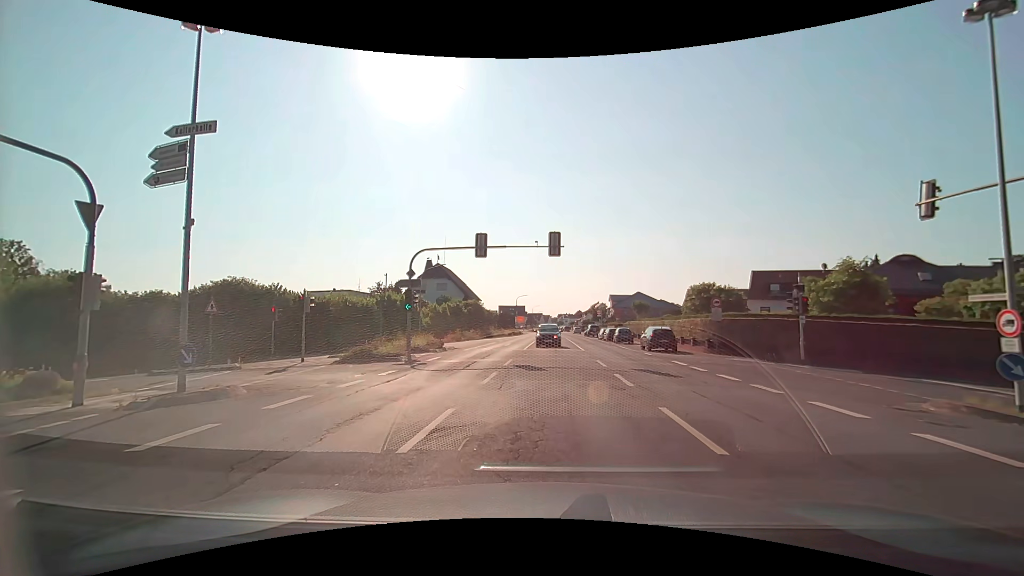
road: primary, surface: asphalt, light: Day
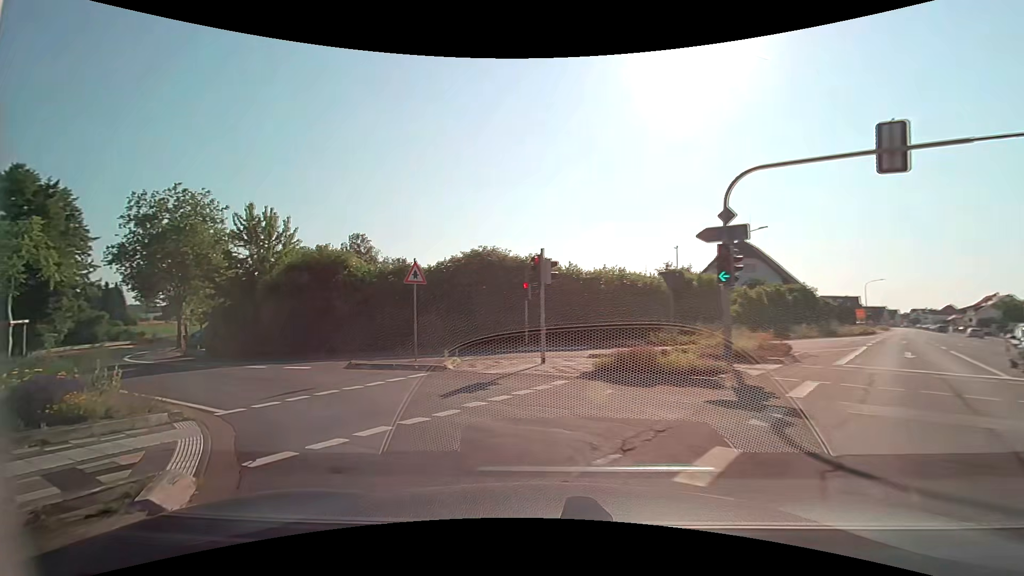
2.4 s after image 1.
(-2.7, +11.9) m; -31°
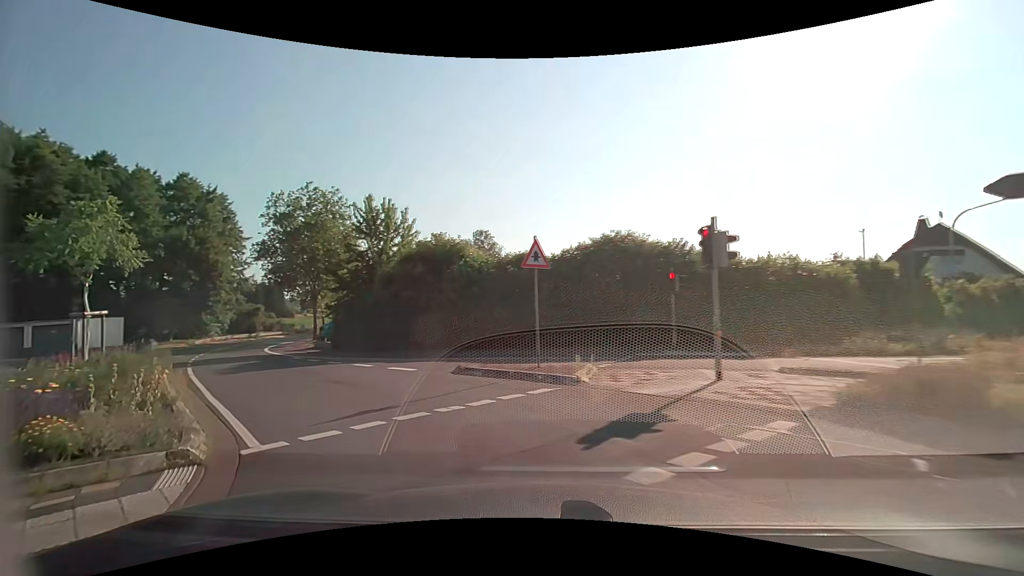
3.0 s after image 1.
(-0.5, +3.9) m; -12°
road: secondary
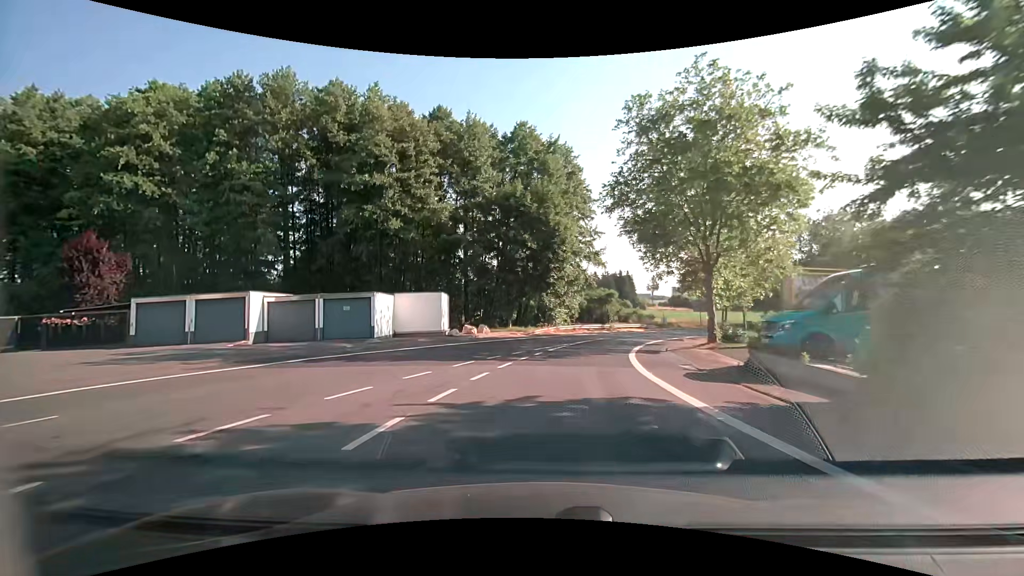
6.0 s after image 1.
(-12.4, +21.0) m; -40°
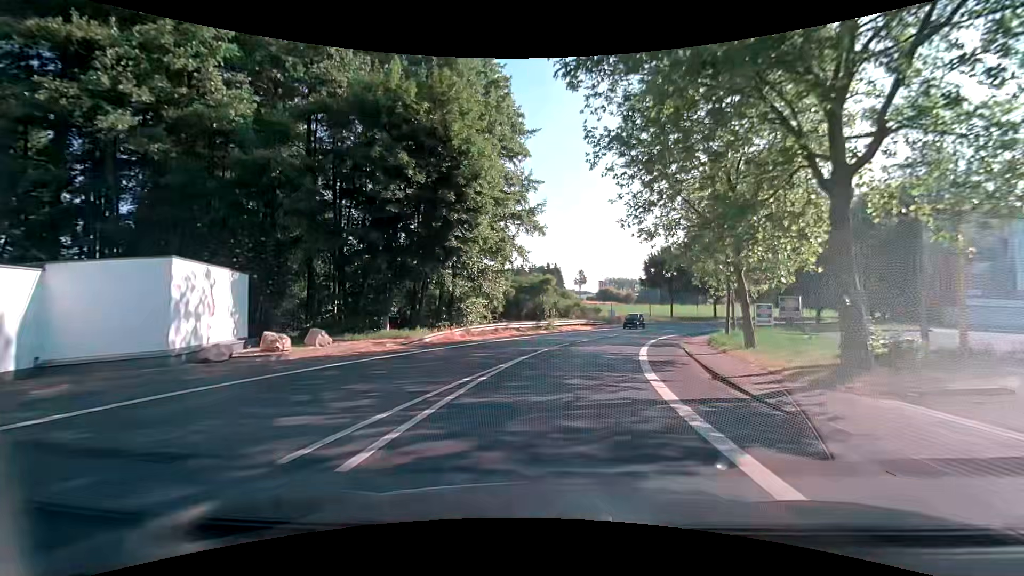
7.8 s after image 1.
(+0.8, +18.8) m; +8°
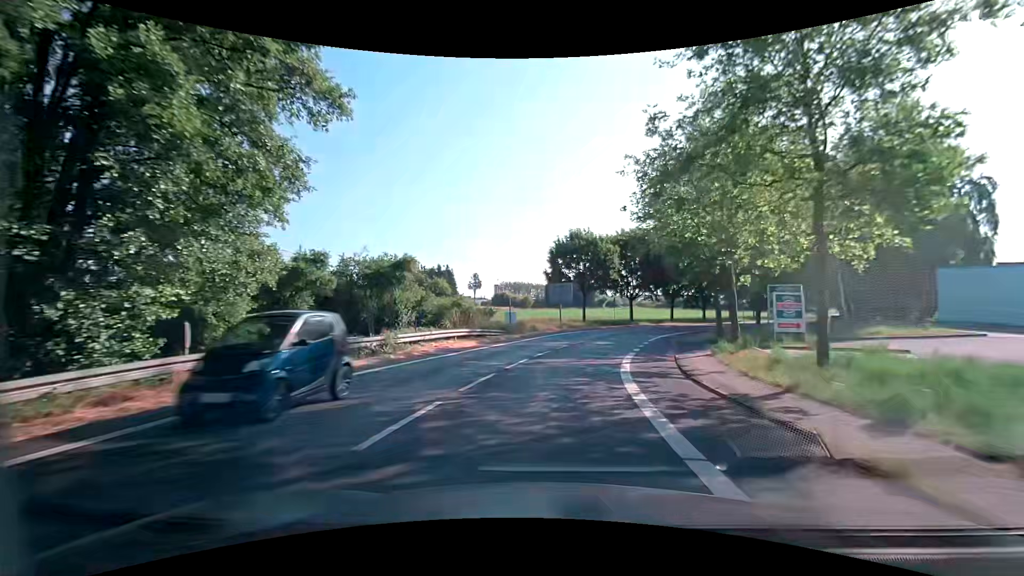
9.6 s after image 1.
(+2.0, +20.6) m; +11°
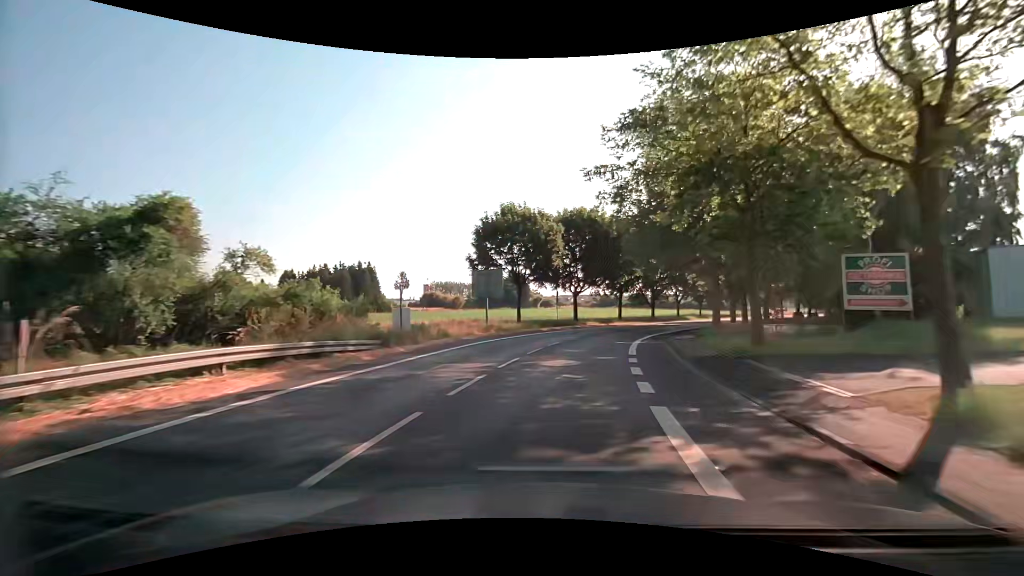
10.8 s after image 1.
(+0.9, +14.4) m; +7°
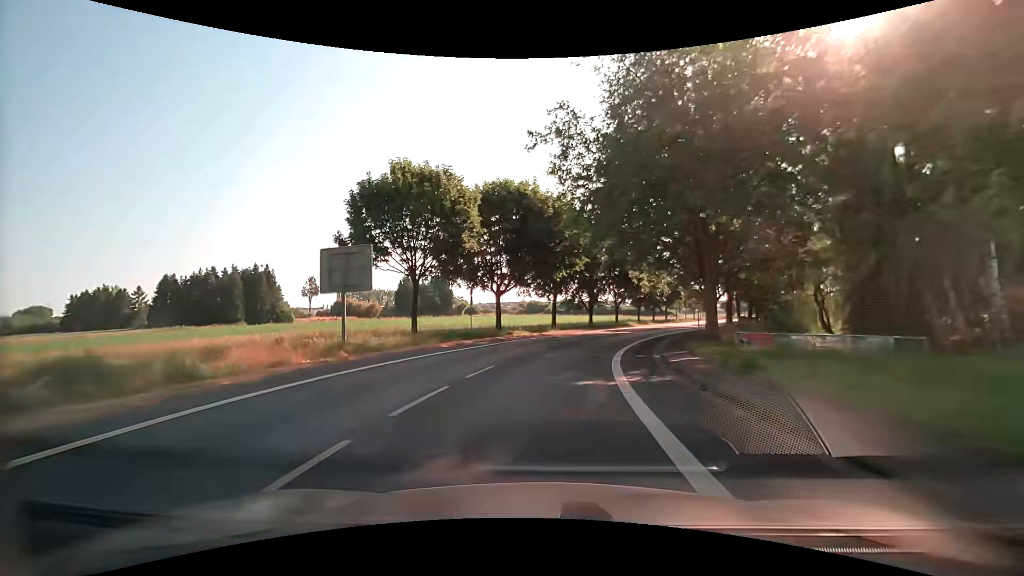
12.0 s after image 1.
(+1.0, +14.8) m; +8°
(0, +10) (+2, +20) (+4, +30) (+6, +39) (+10, +49) (+14, +58) (+18, +67) (+23, +76) (+27, +85) (+32, +94) m
